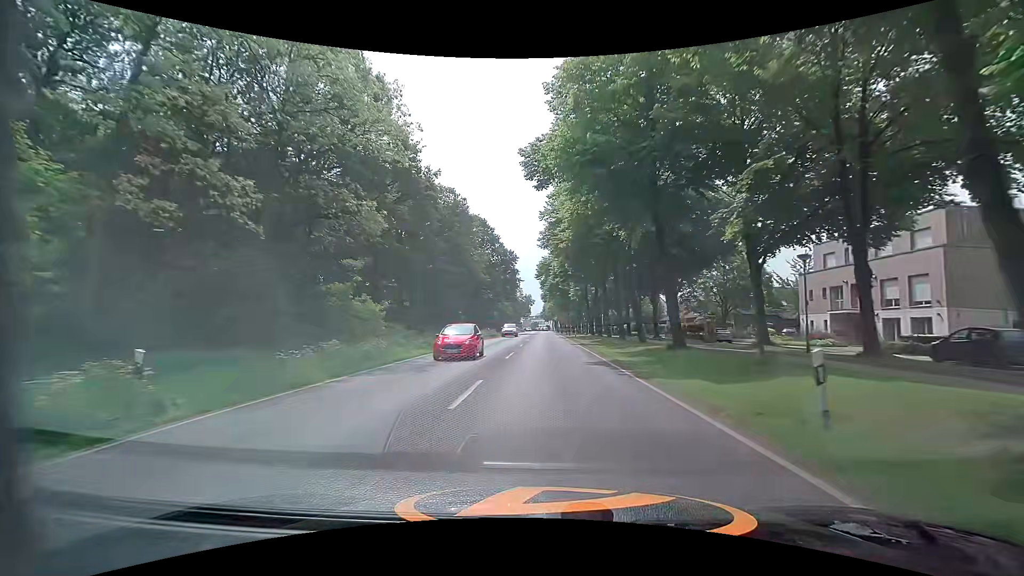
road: primary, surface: asphalt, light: Day
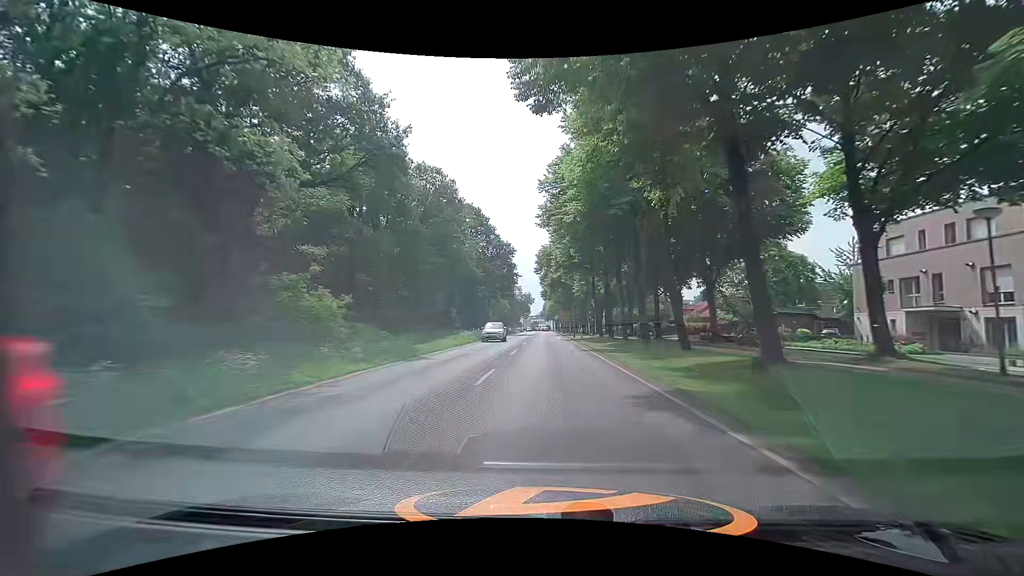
(-0.1, +8.9) m; 0°
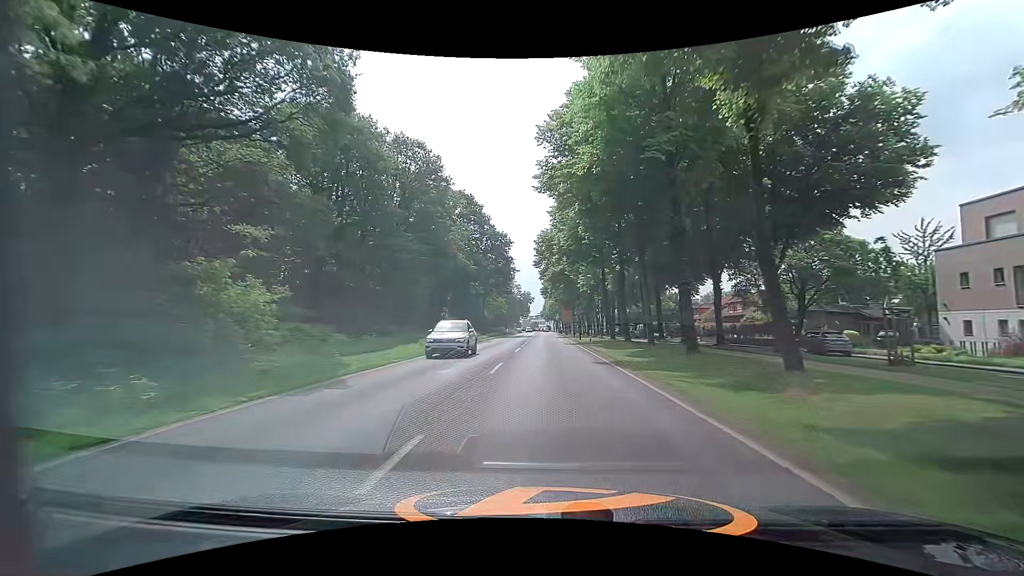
(0.0, +9.0) m; 0°
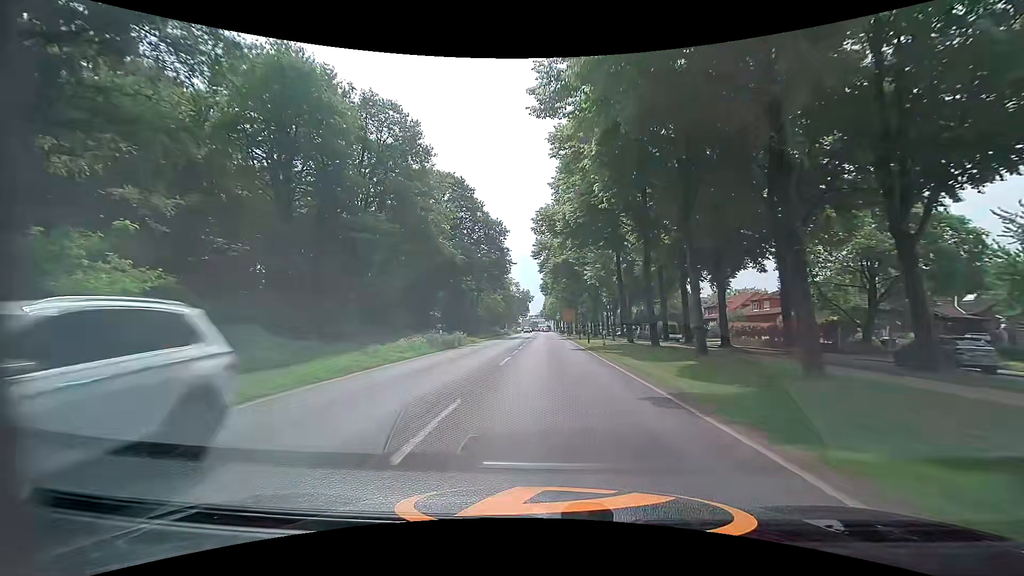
(0.0, +9.0) m; 0°
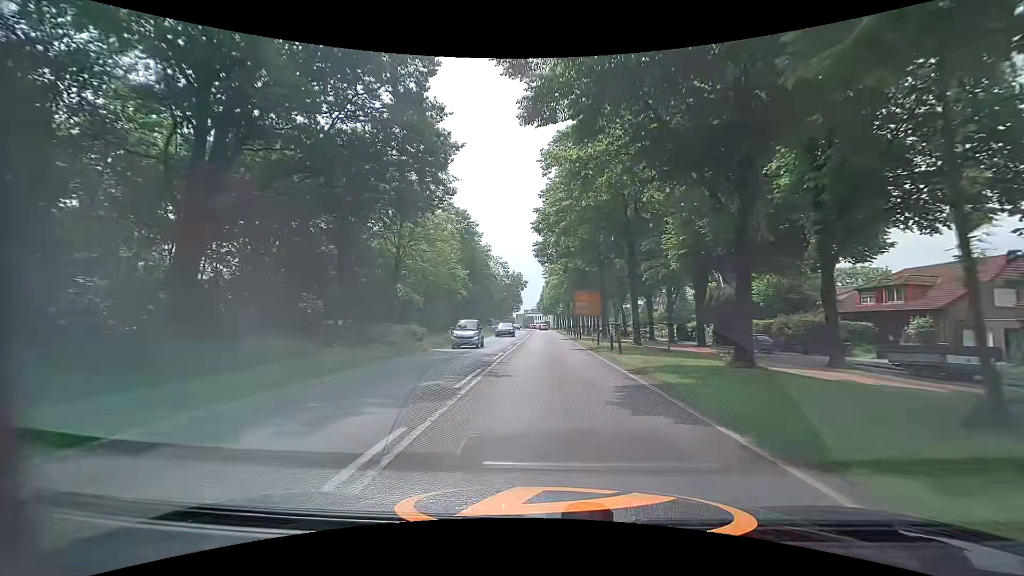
(+0.1, +44.6) m; 0°
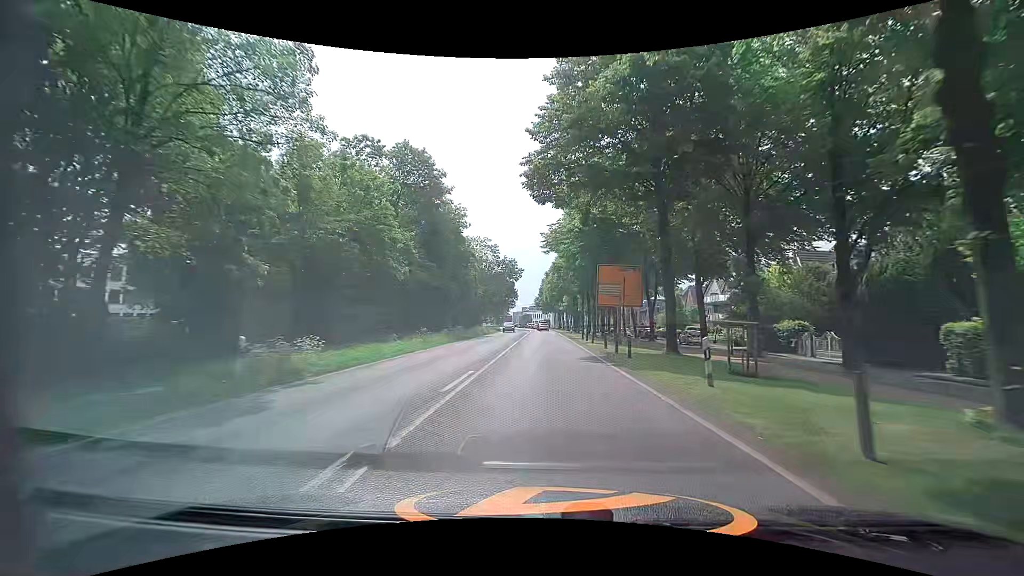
(+0.2, +24.9) m; +1°
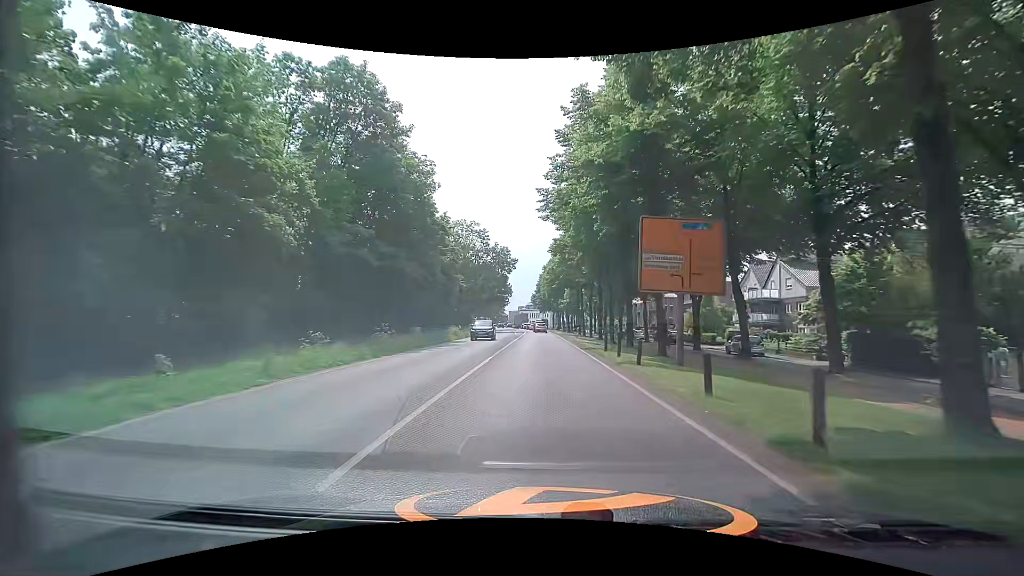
(-0.1, +15.5) m; 0°
